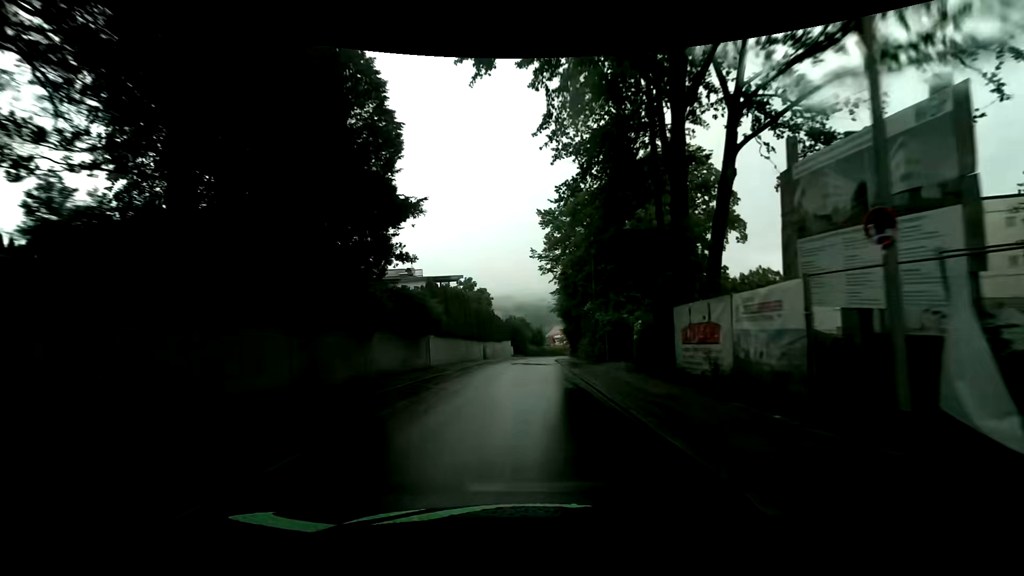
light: Day
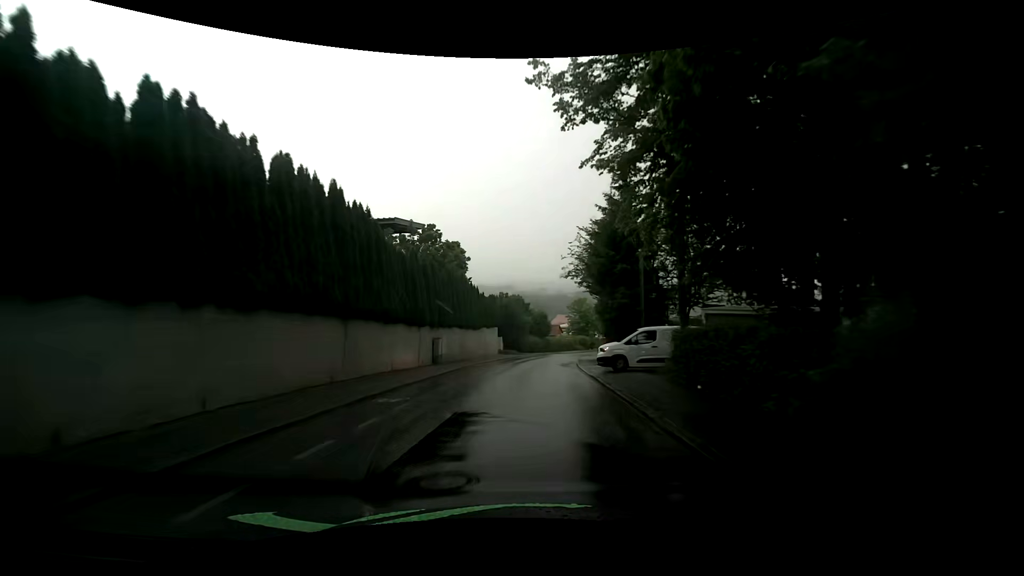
(+0.5, +29.3) m; 0°
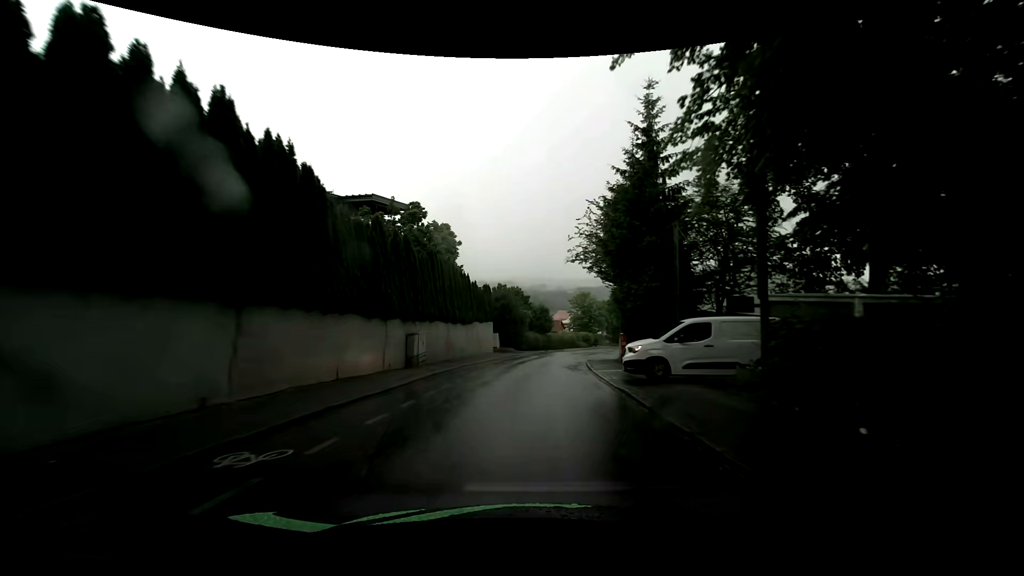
(0.0, +6.0) m; 0°
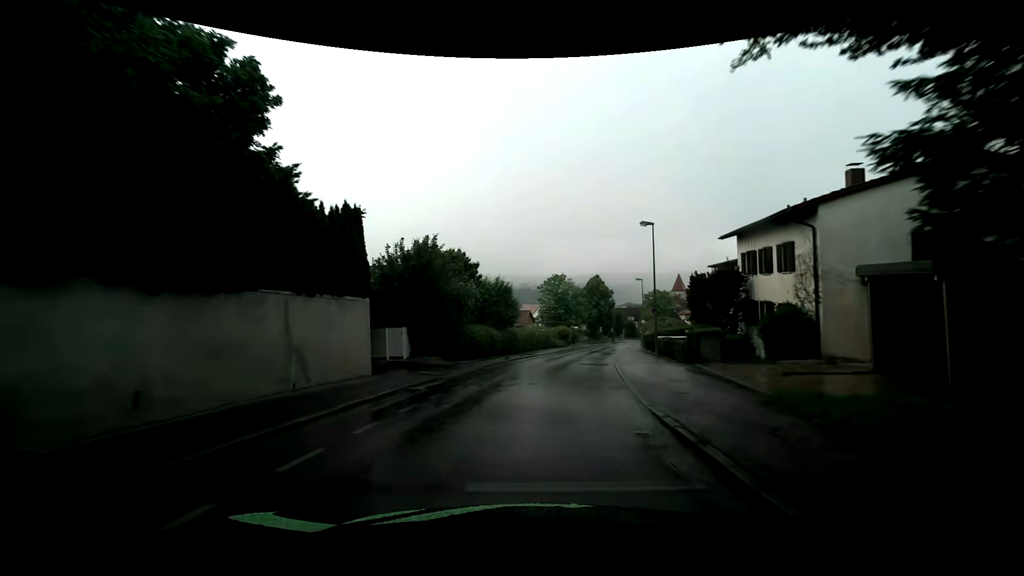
(+1.1, +24.4) m; +5°
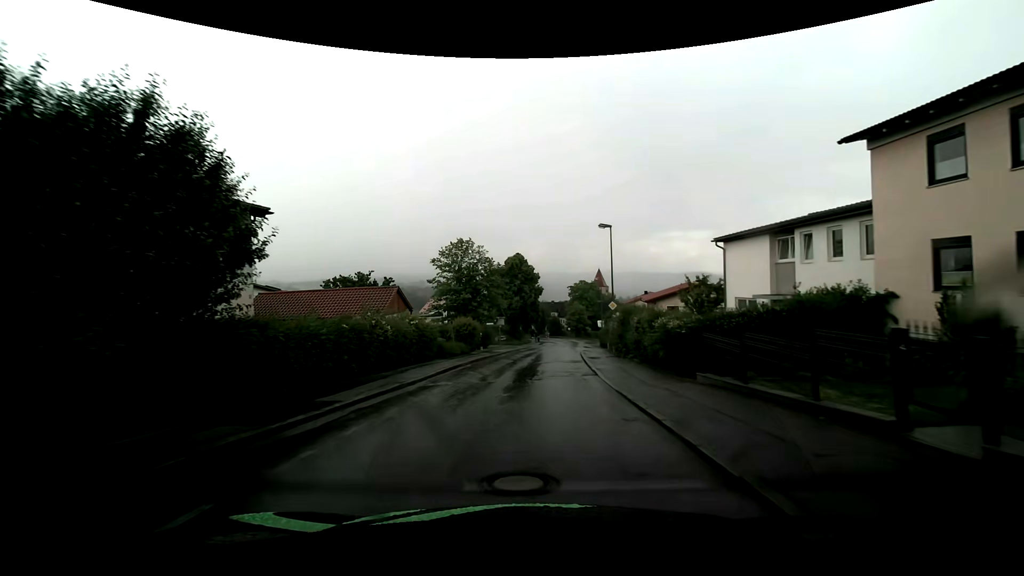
(+2.6, +29.1) m; +10°
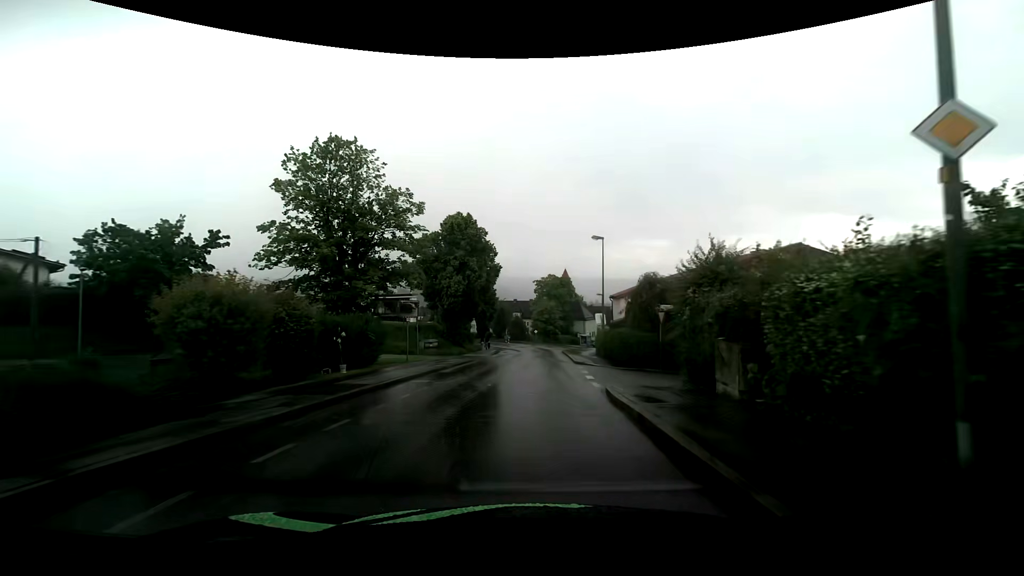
(+0.8, +27.2) m; +4°
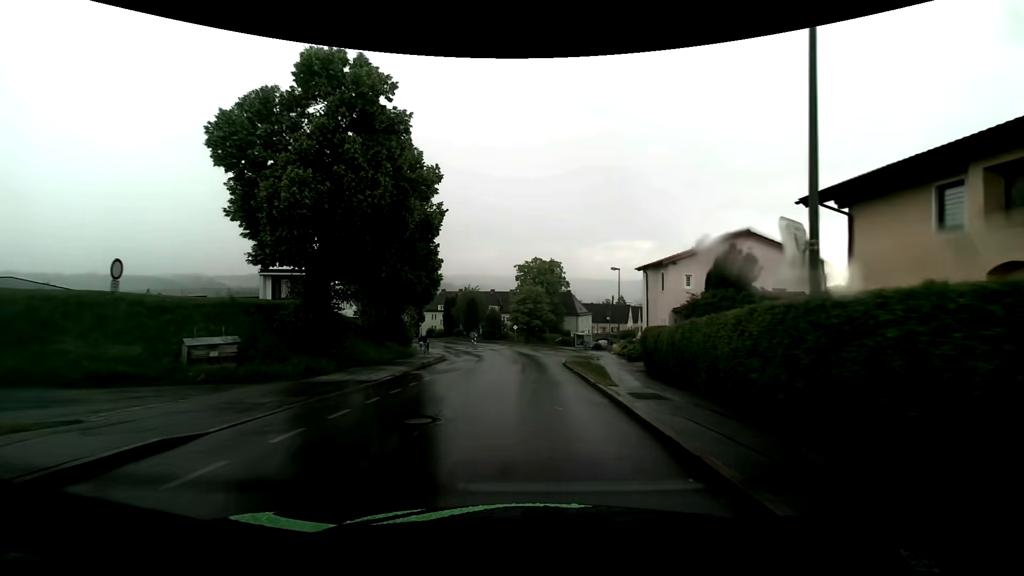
(+0.7, +26.8) m; +2°
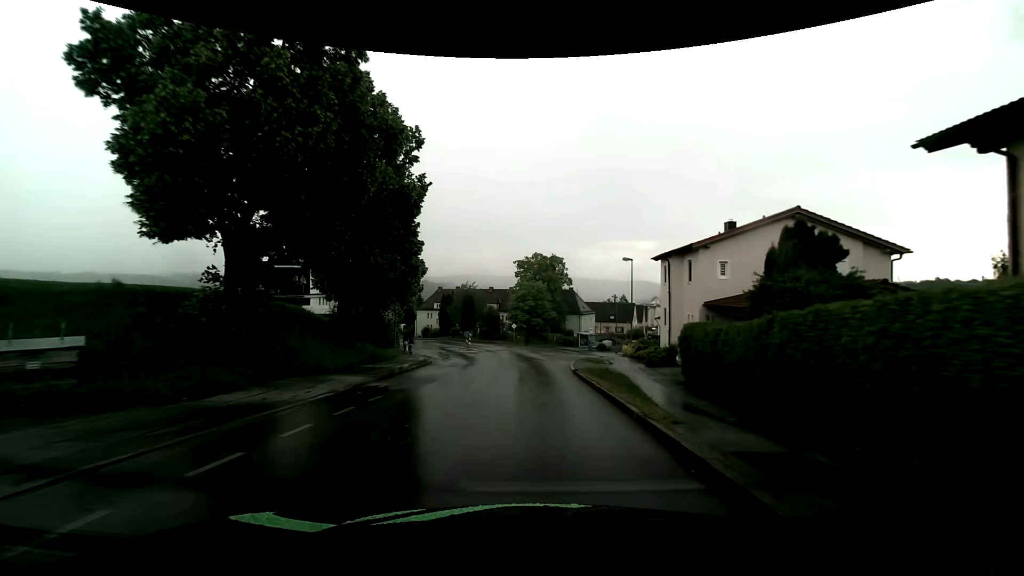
(0.0, +5.6) m; 0°
(0, +10) (0, +20) (0, +30) (-1, +40) (-3, +50) (-5, +60) (-7, +69) (-10, +79) (-14, +88) (-18, +97) m
